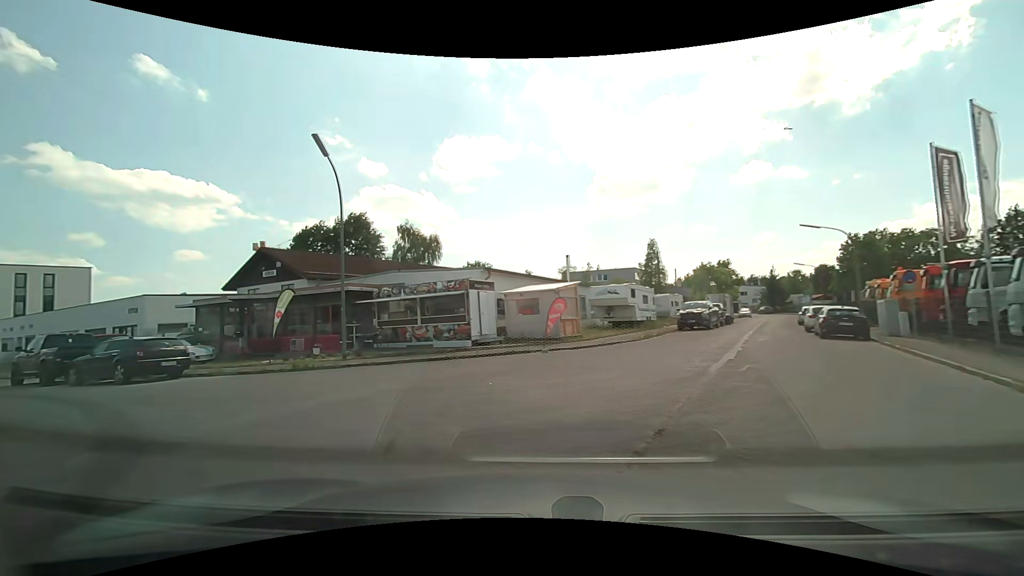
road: unclassified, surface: asphalt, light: Day
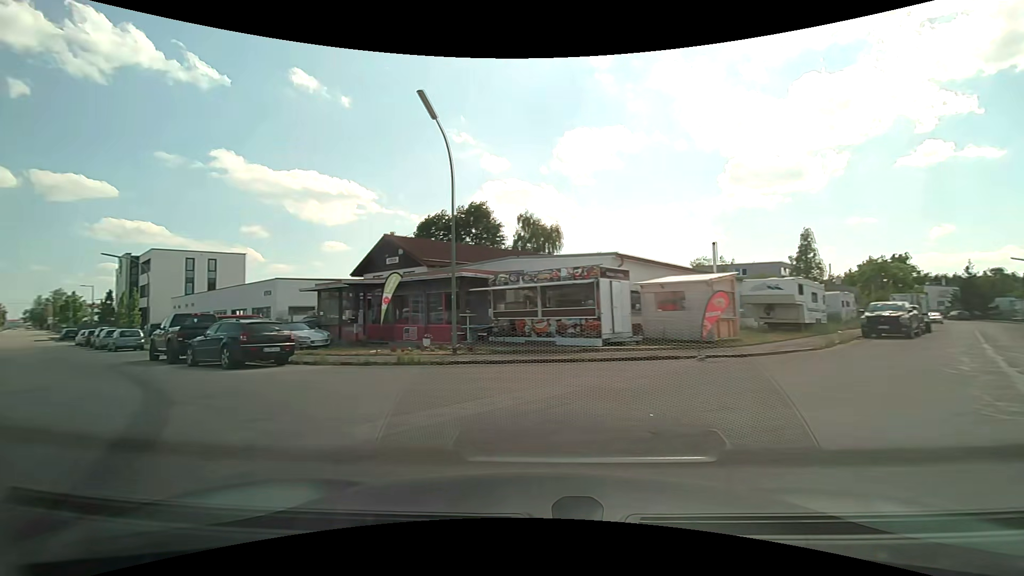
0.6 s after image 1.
(-0.4, +3.2) m; -14°
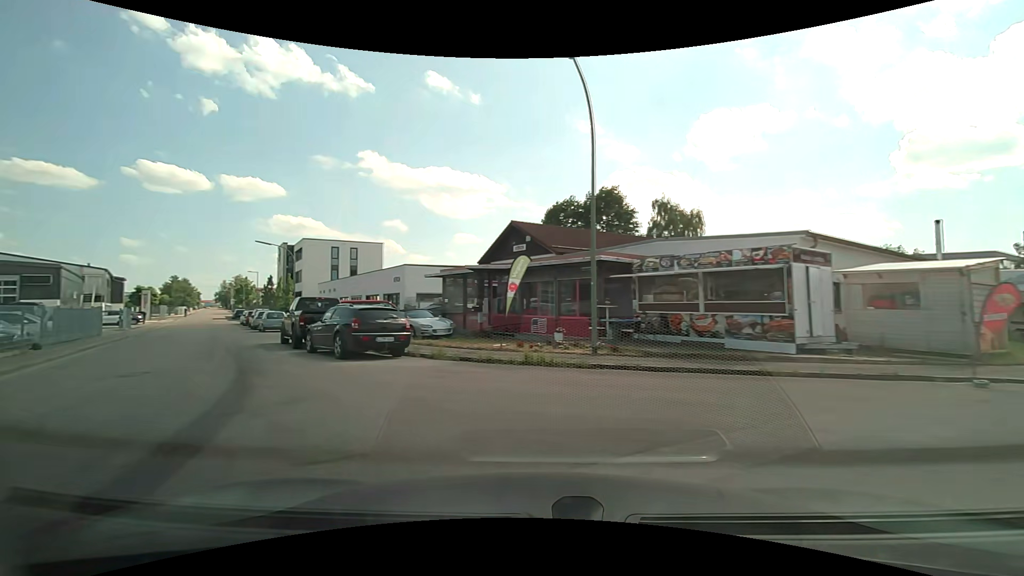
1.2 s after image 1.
(-0.4, +3.0) m; -14°
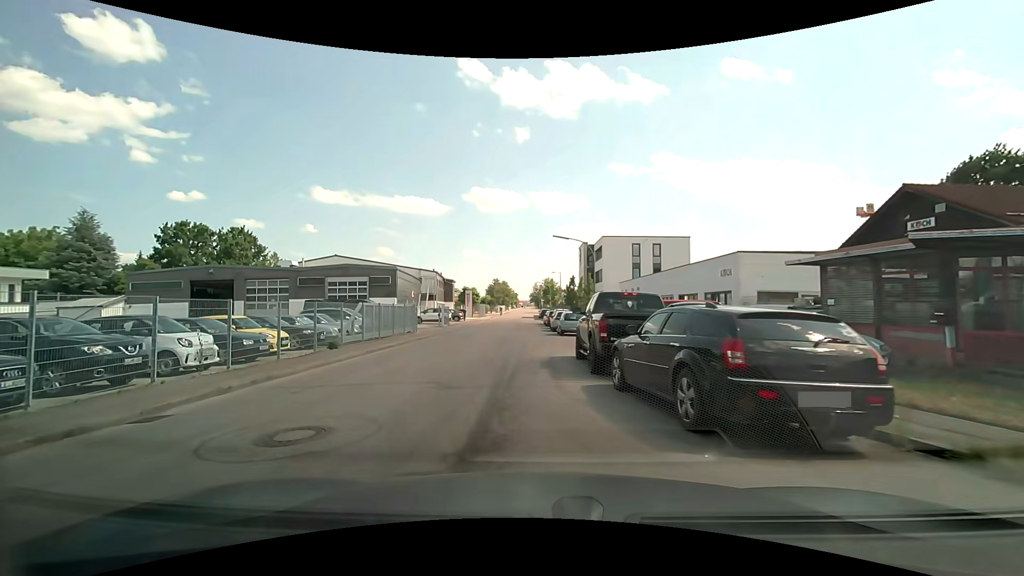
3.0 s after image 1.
(-2.6, +7.8) m; -33°
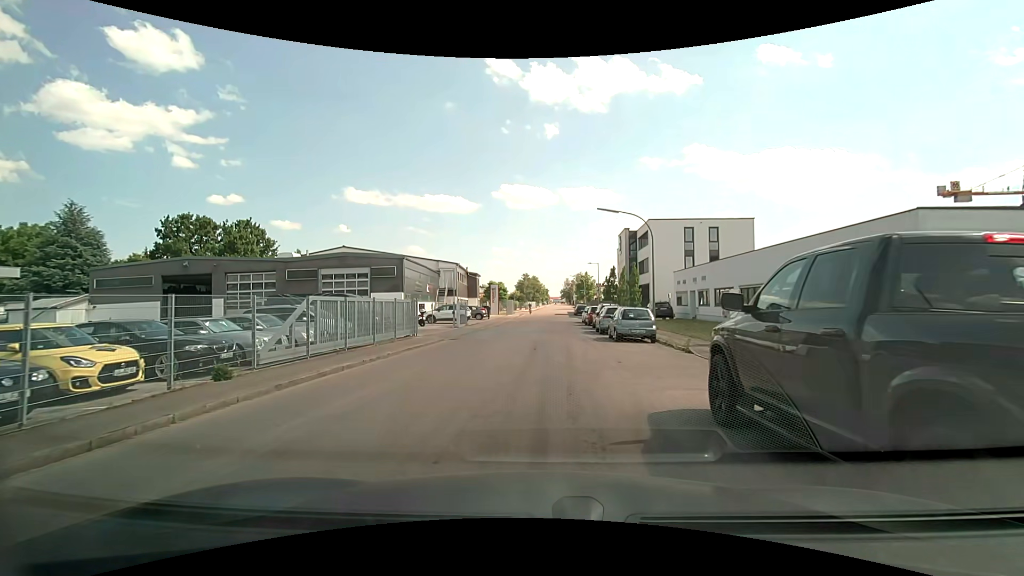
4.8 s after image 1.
(-0.7, +9.0) m; -5°
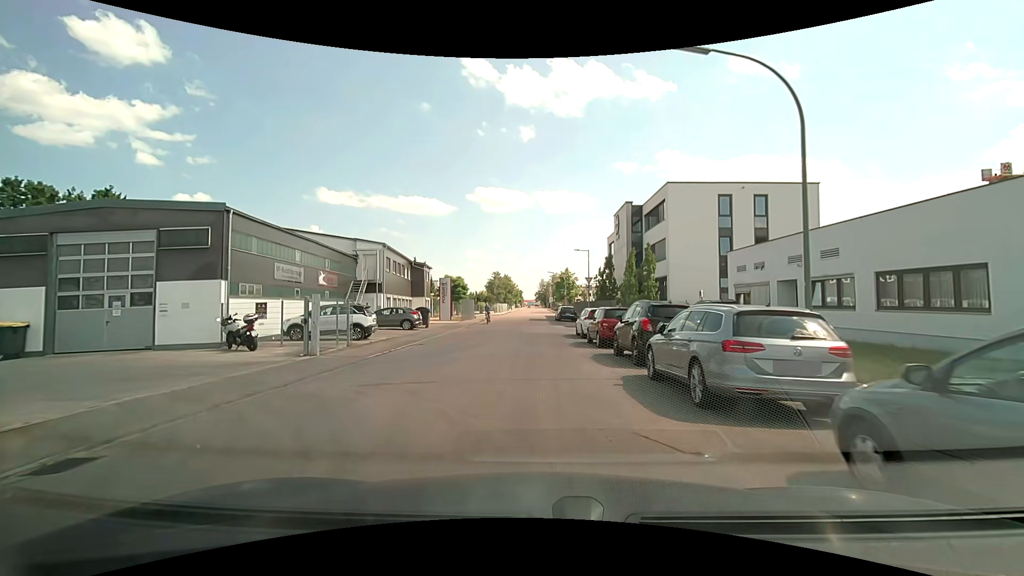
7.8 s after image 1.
(+0.6, +19.6) m; +3°
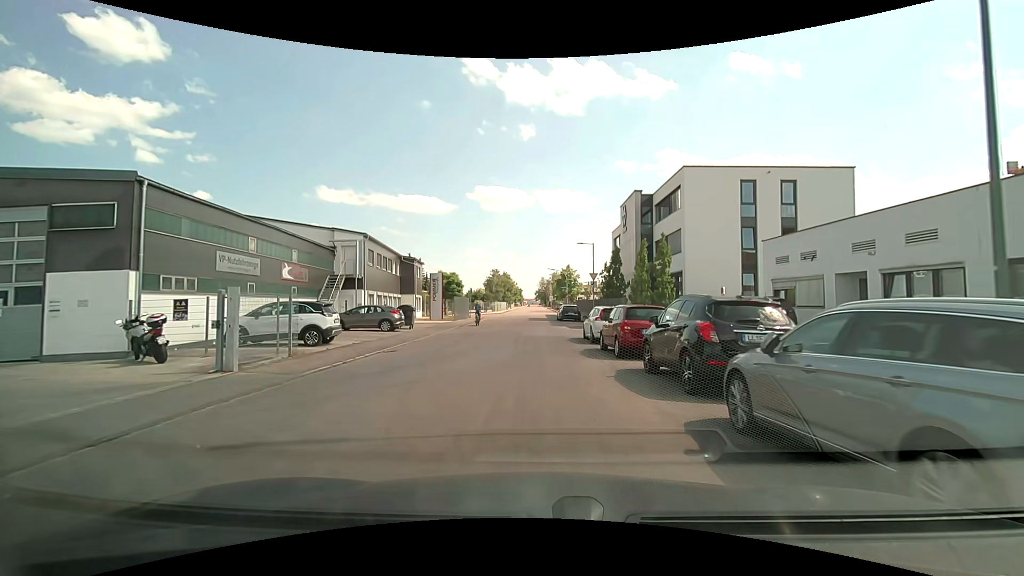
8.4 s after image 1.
(0.0, +4.4) m; 0°
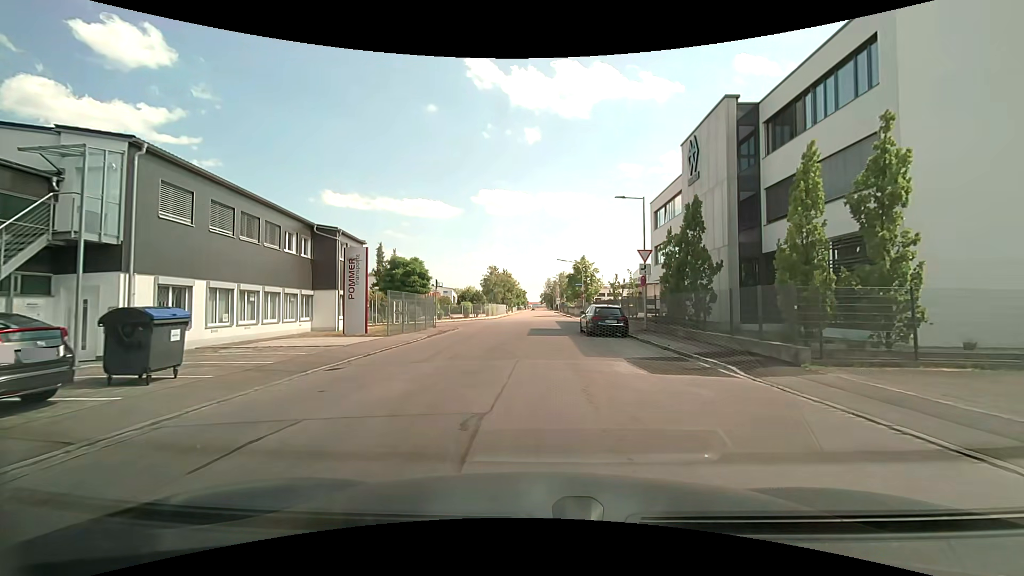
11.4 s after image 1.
(0.0, +20.7) m; 0°
(0, +10) (0, +20) (0, +30) (+1, +40) (+1, +50) (+1, +60) (+1, +70) (+1, +80) (+1, +90) (+1, +100) m
